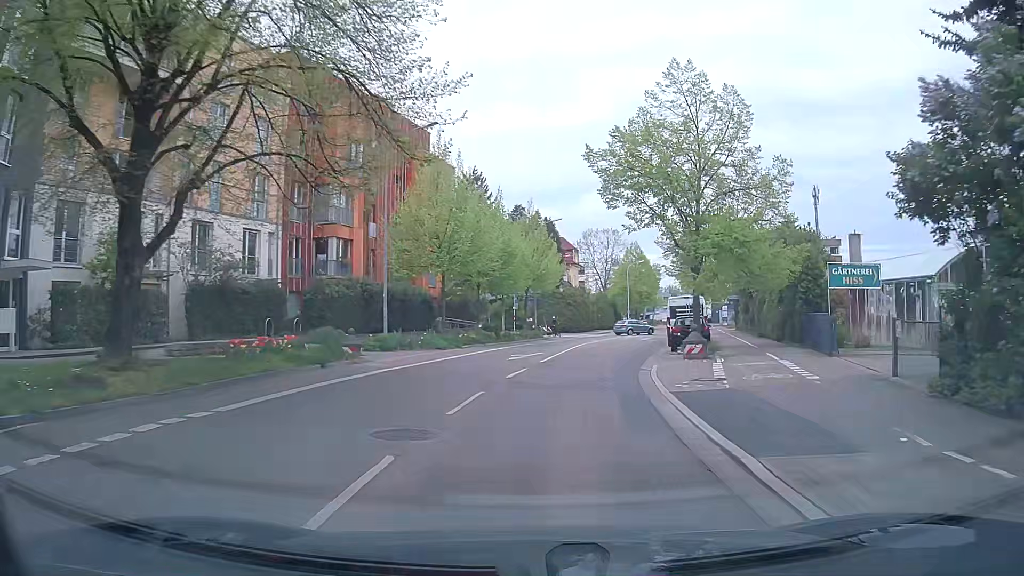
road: secondary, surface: asphalt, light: Day
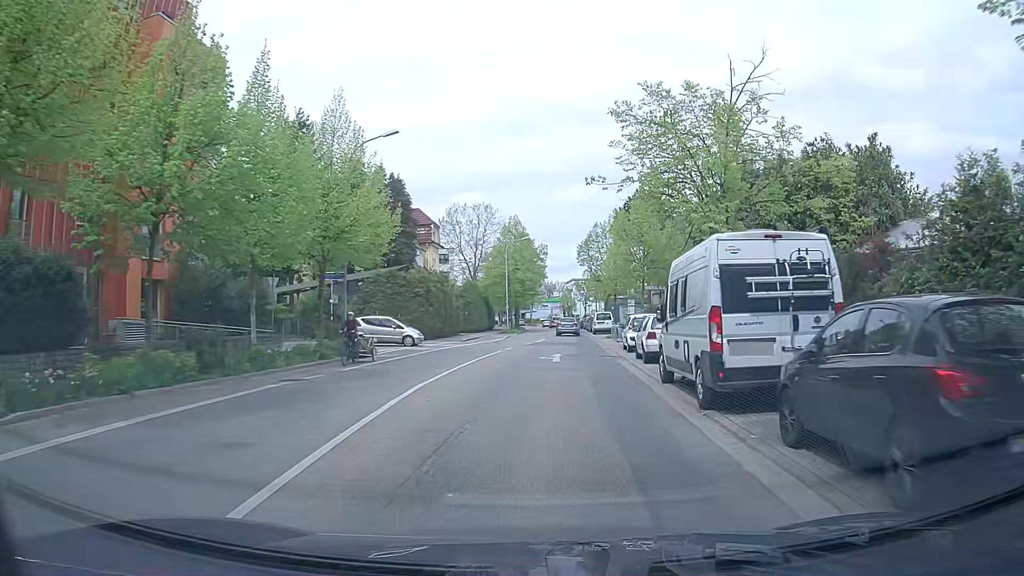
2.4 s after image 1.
(+2.1, +24.9) m; +10°
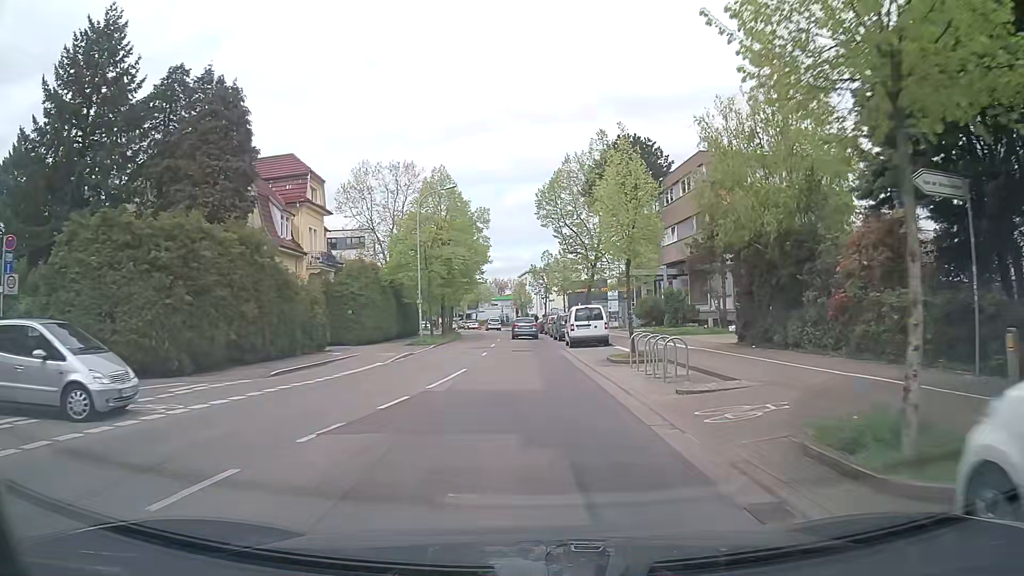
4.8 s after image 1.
(+1.6, +26.1) m; +4°
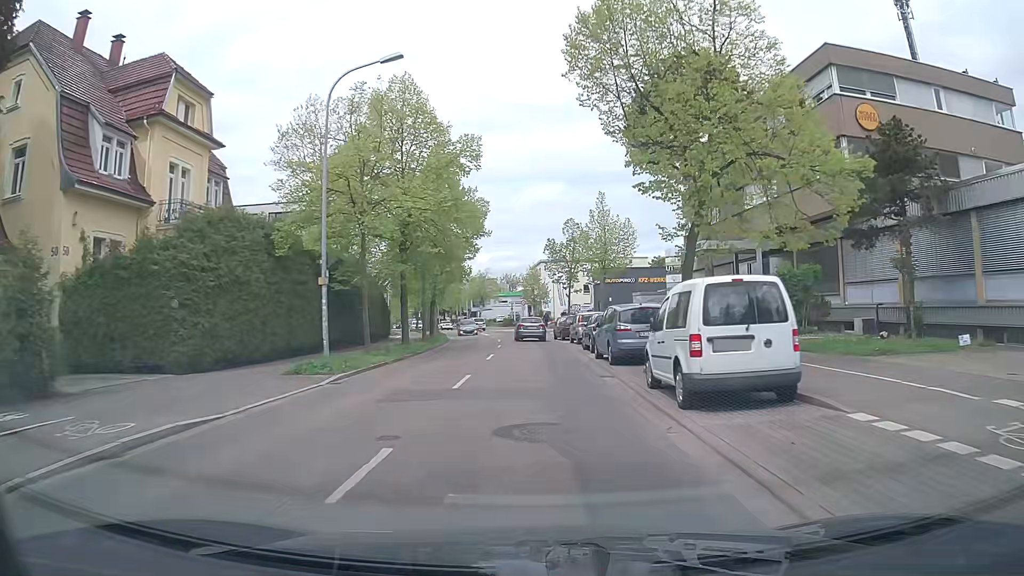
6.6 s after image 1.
(-0.2, +20.4) m; -1°
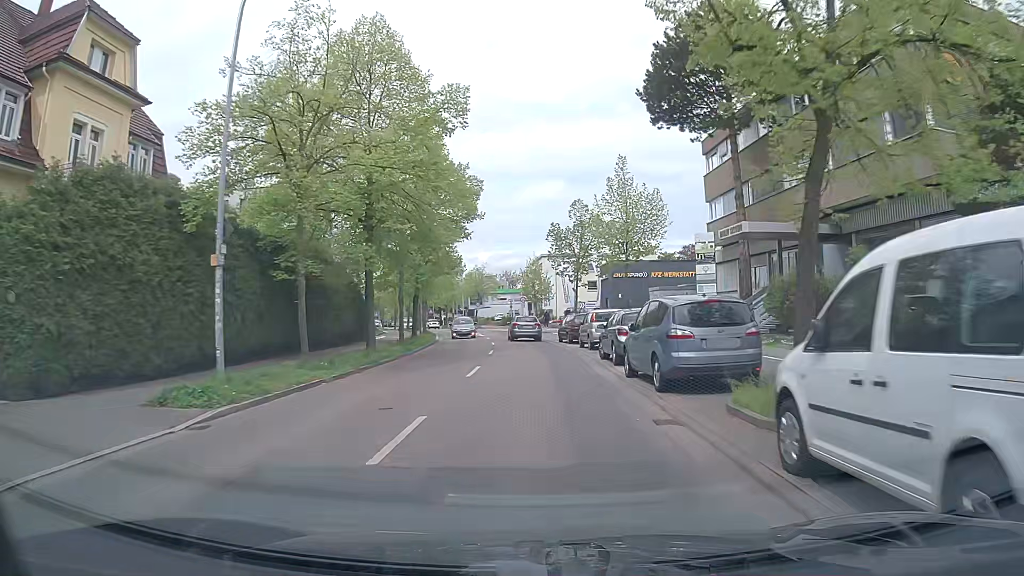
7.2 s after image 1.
(0.0, +6.8) m; 0°
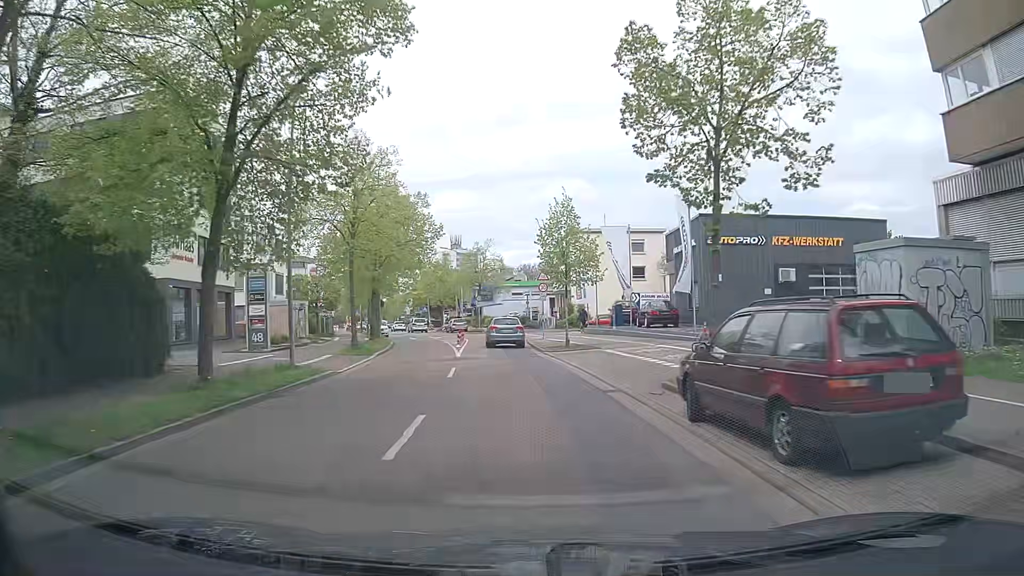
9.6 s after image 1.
(0.0, +26.7) m; -2°
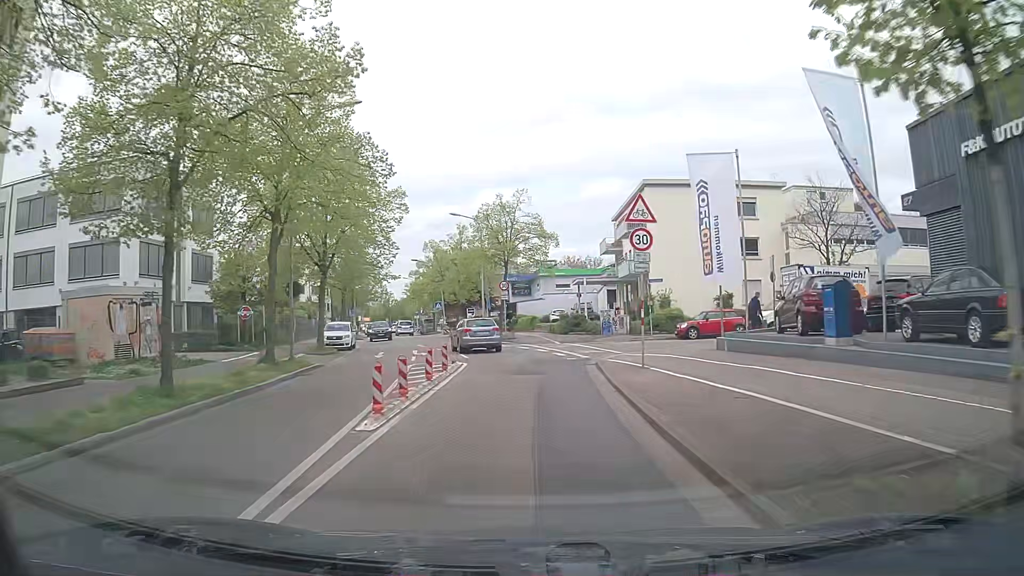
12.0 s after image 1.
(-0.2, +24.3) m; -3°
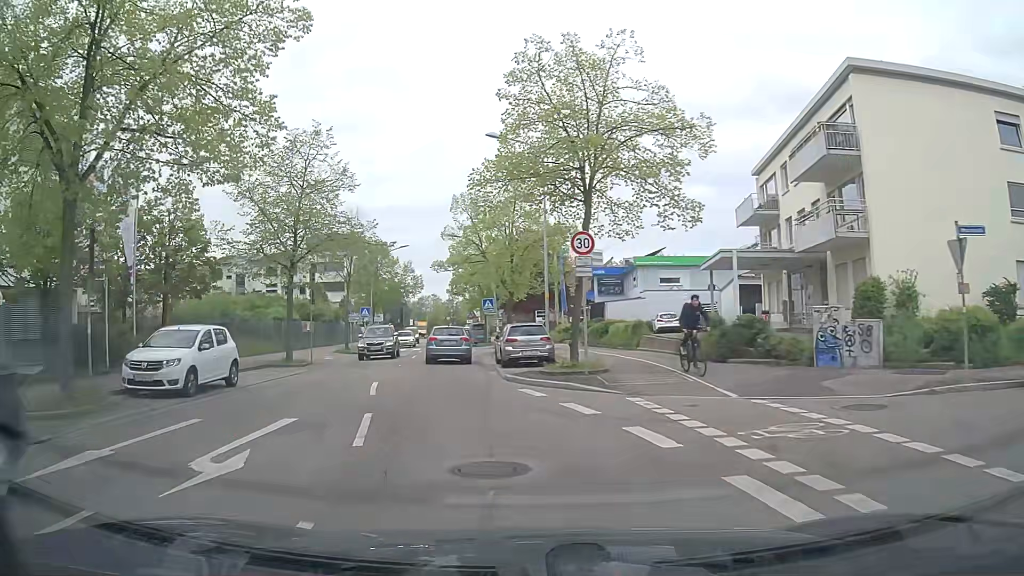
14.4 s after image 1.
(-0.3, +23.0) m; -7°
(-1, +10) (-2, +20) (-4, +30) (-5, +40) (-6, +50) (-7, +60) (-8, +69) (-10, +79) (-11, +89) (-11, +99) m
